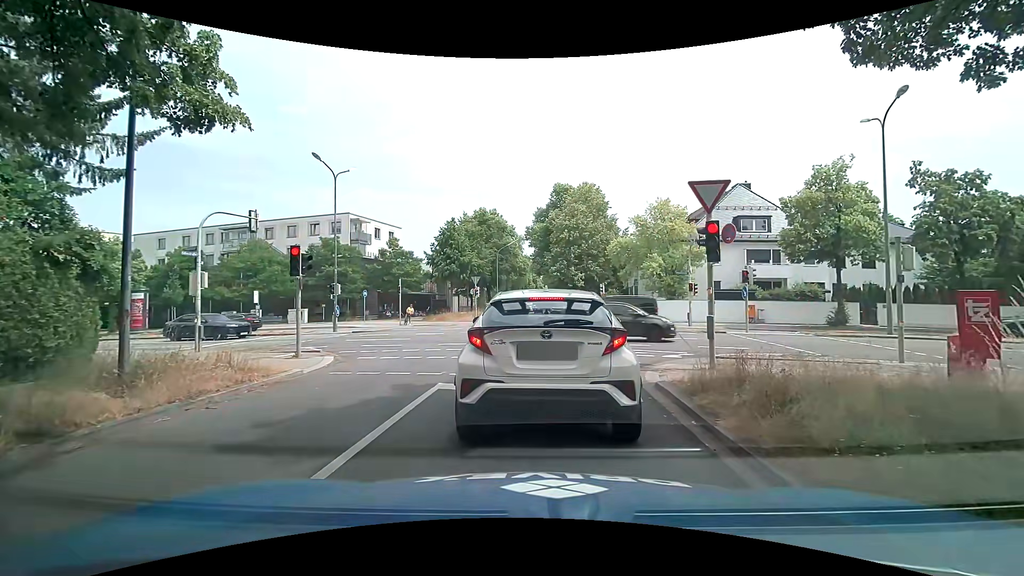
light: Day
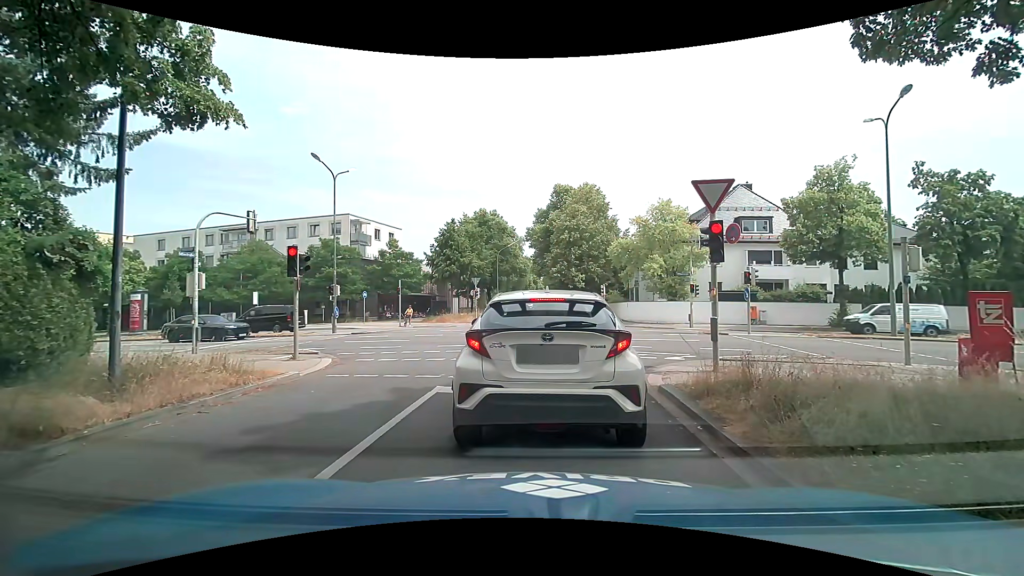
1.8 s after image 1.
(0.0, +0.3) m; 0°
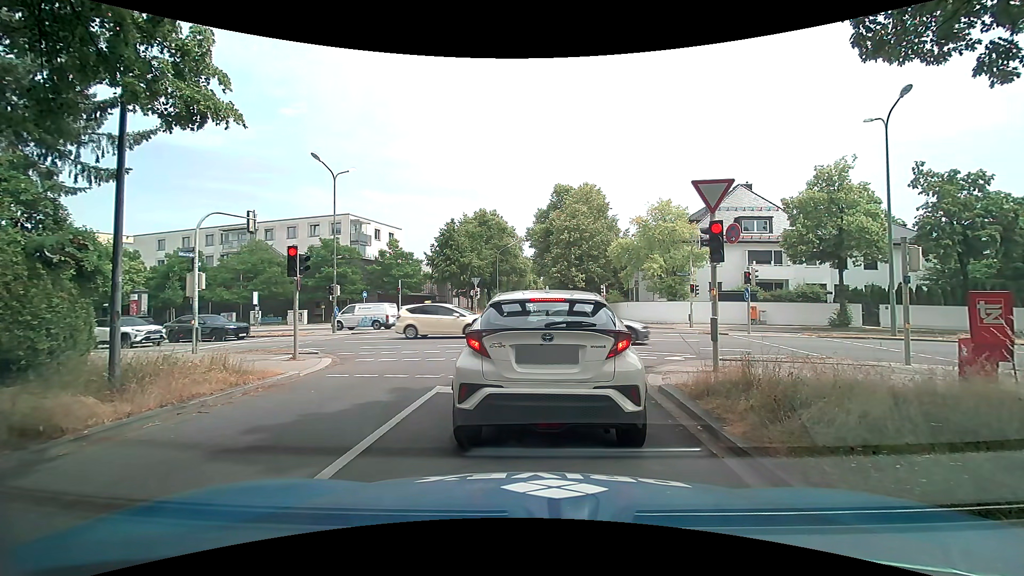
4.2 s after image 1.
(0.0, 0.0) m; 0°
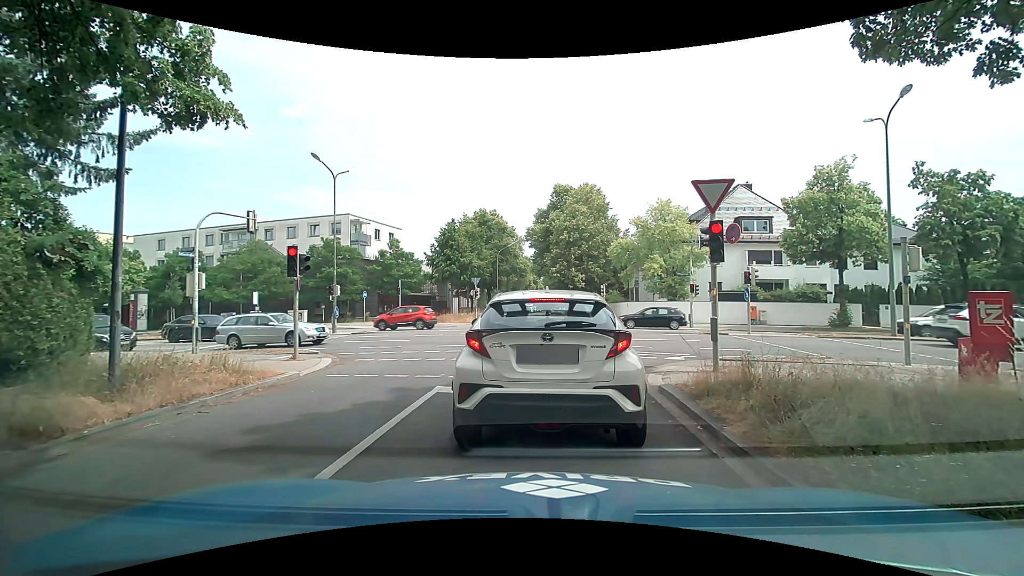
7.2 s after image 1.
(0.0, 0.0) m; 0°
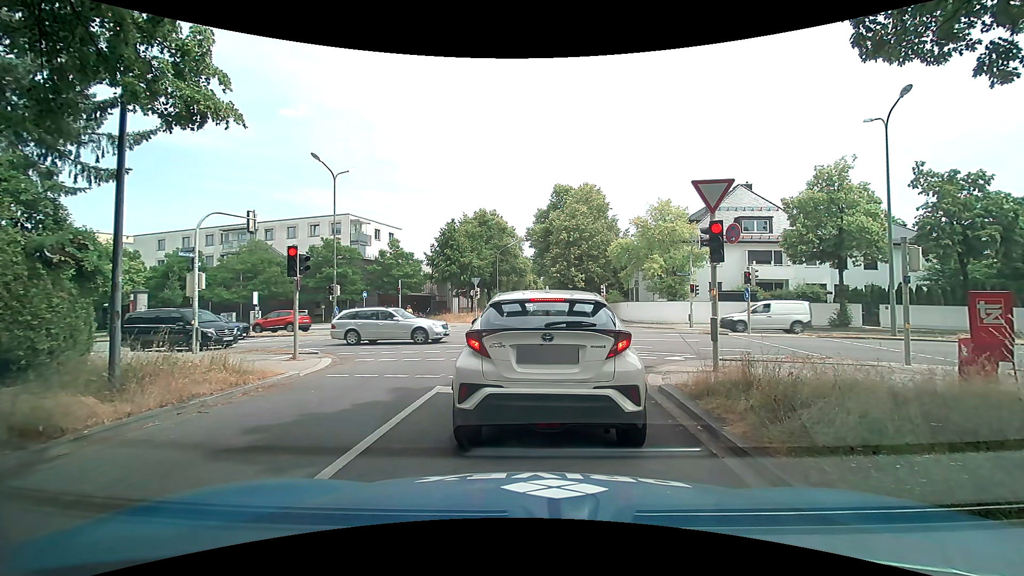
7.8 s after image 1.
(0.0, 0.0) m; 0°
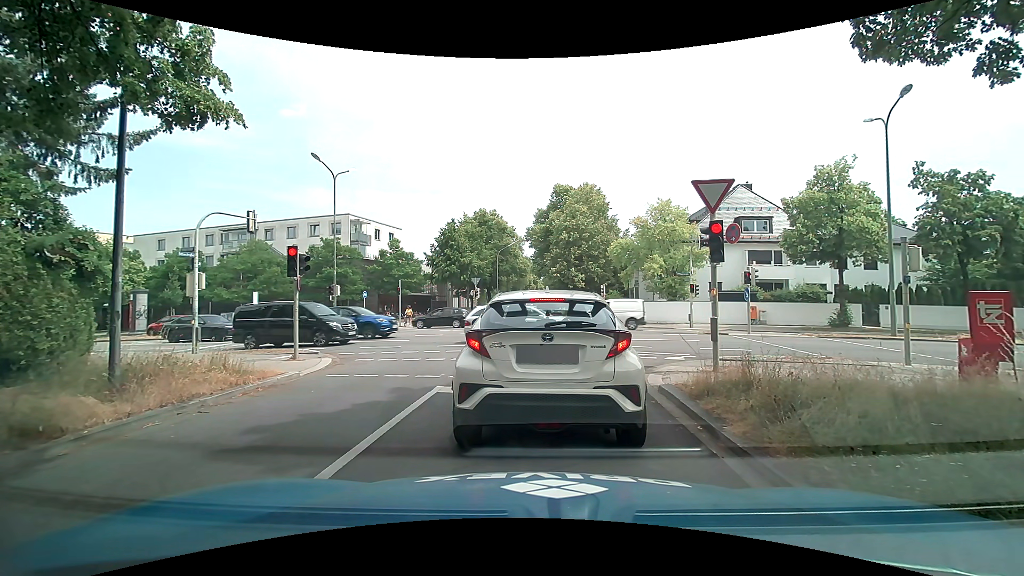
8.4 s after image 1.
(0.0, 0.0) m; 0°
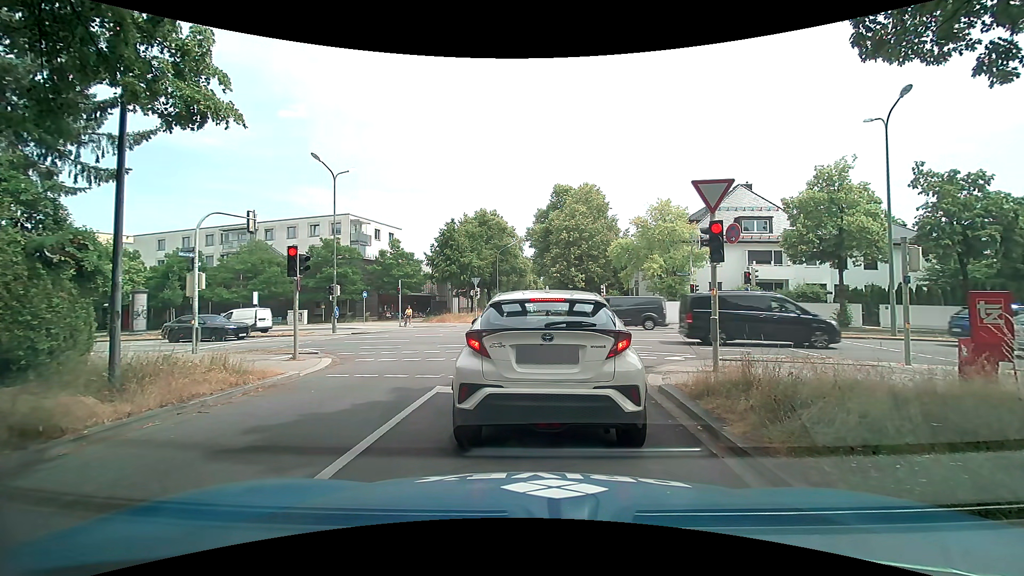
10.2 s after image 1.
(0.0, 0.0) m; 0°
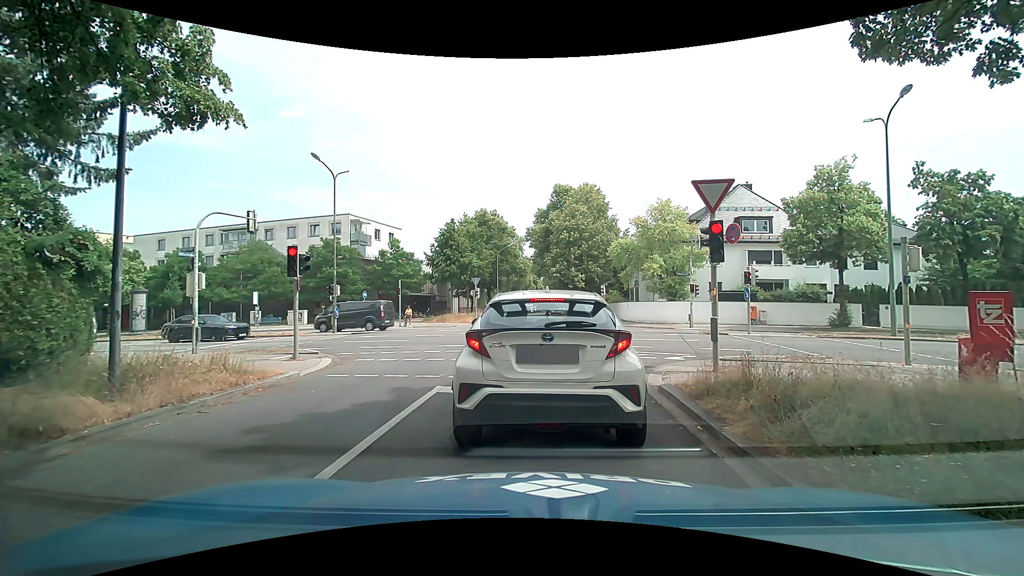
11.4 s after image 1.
(0.0, 0.0) m; 0°
